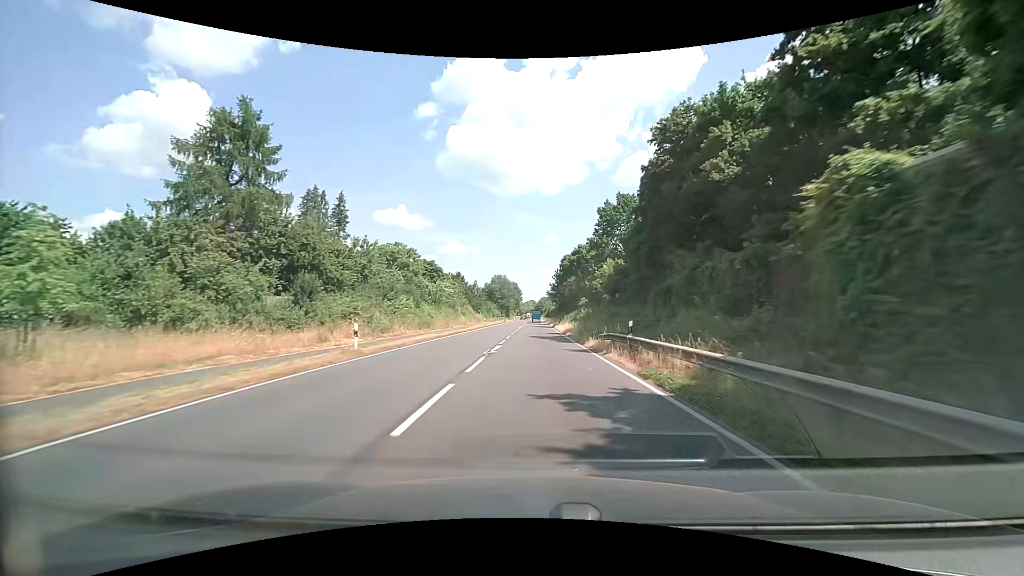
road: primary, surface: asphalt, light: Day
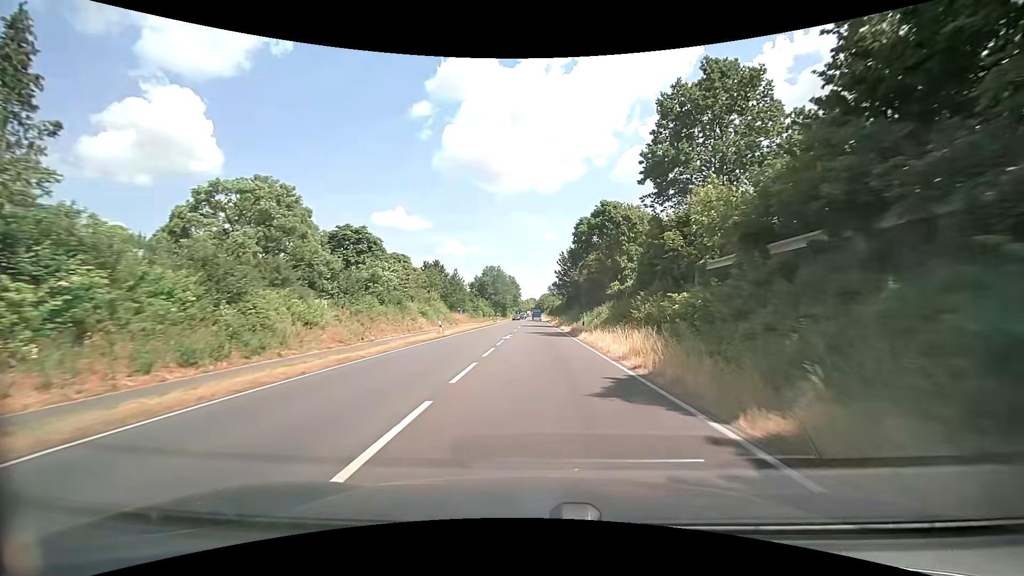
(-0.2, +32.4) m; 0°
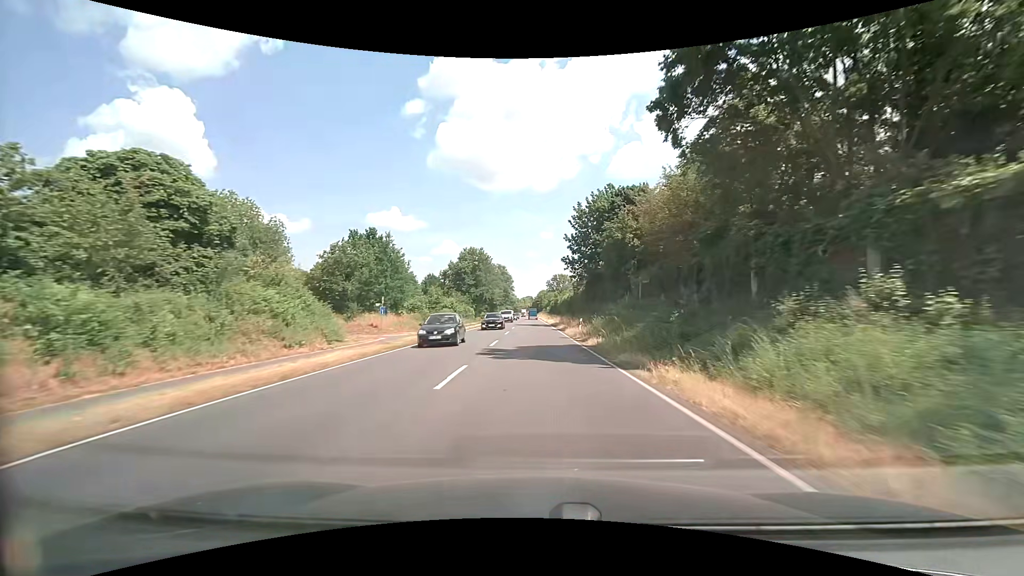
(-0.1, +43.2) m; 0°
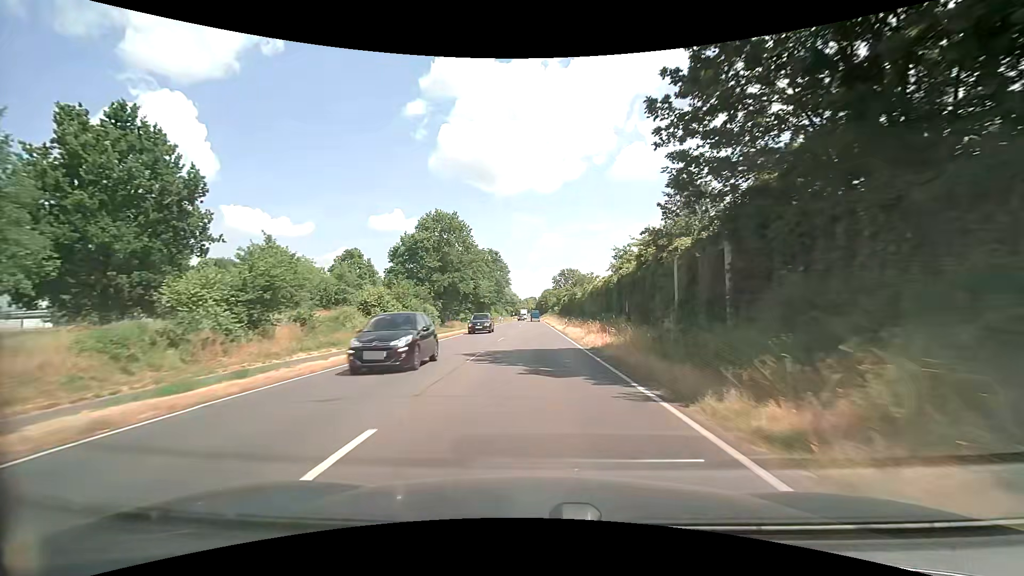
(-0.2, +43.2) m; -1°
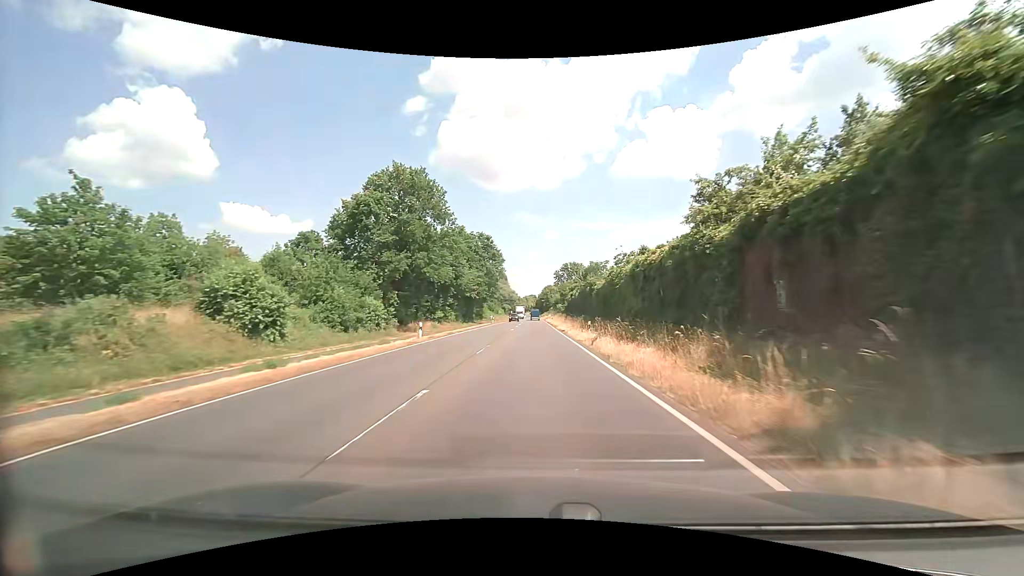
(0.0, +21.5) m; 0°
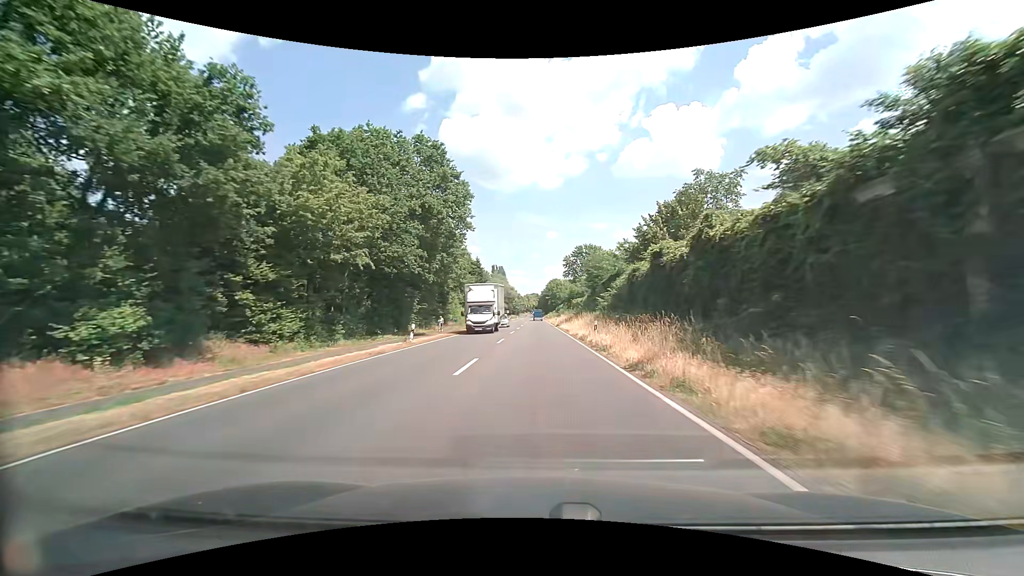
(-0.4, +53.8) m; -1°
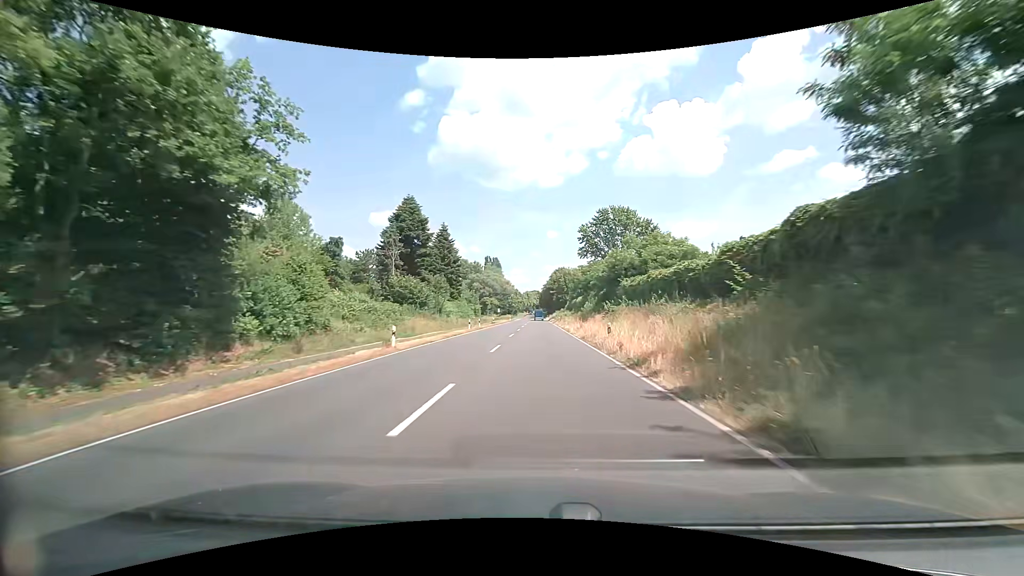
(+0.2, +53.6) m; 0°
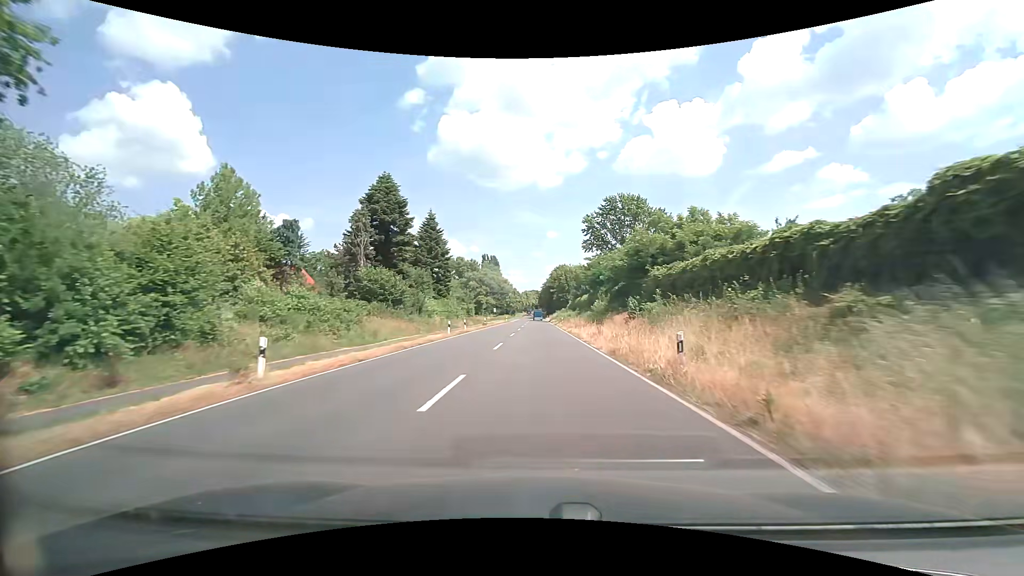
(0.0, +10.7) m; 0°
(0, +10) (0, +20) (0, +30) (0, +40) (0, +50) (0, +60) (0, +70) (0, +80) (0, +90) (0, +100) m
